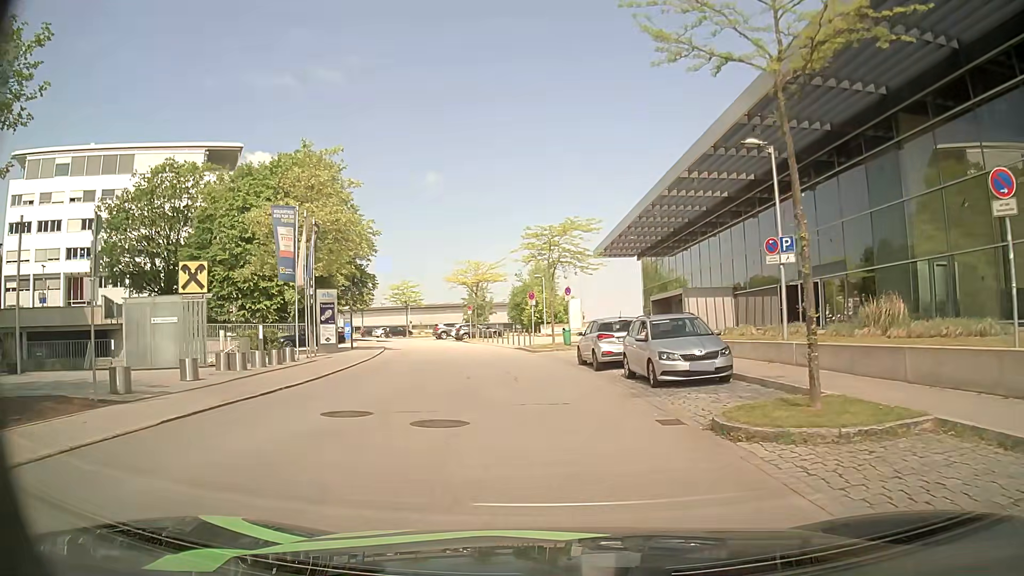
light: Day
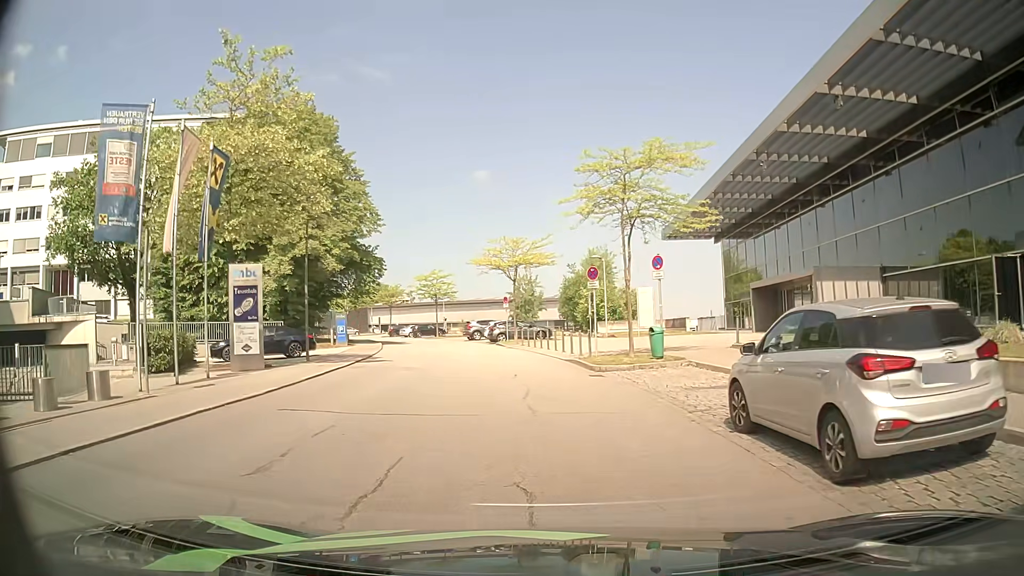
(-0.5, +13.9) m; -4°
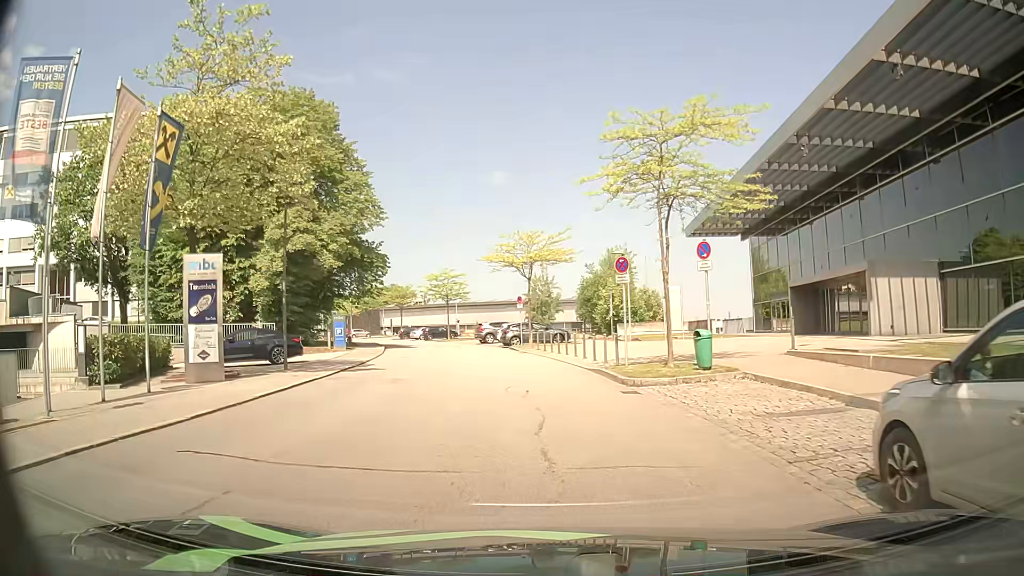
(-0.1, +3.6) m; -2°
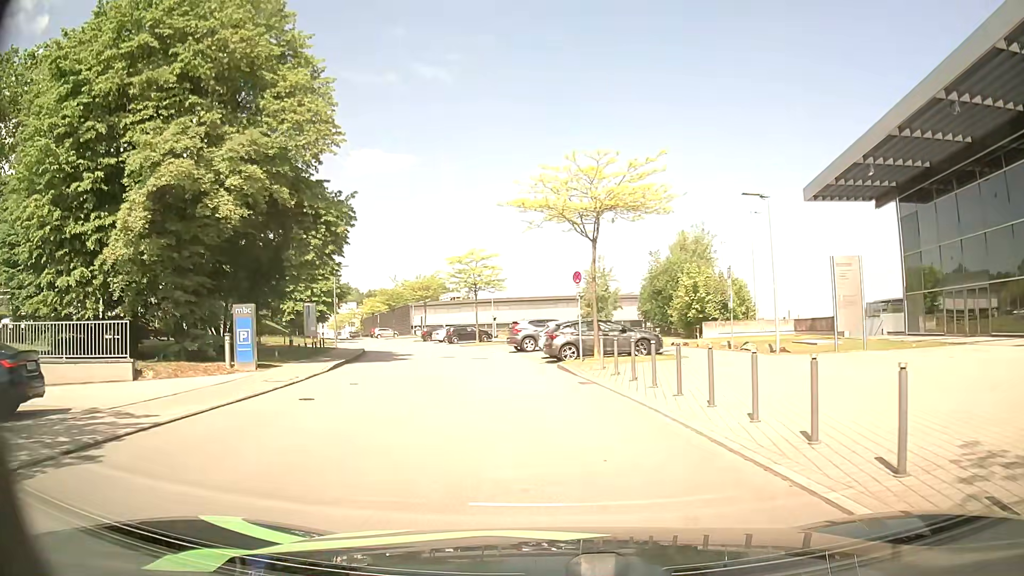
(-0.8, +17.4) m; -3°
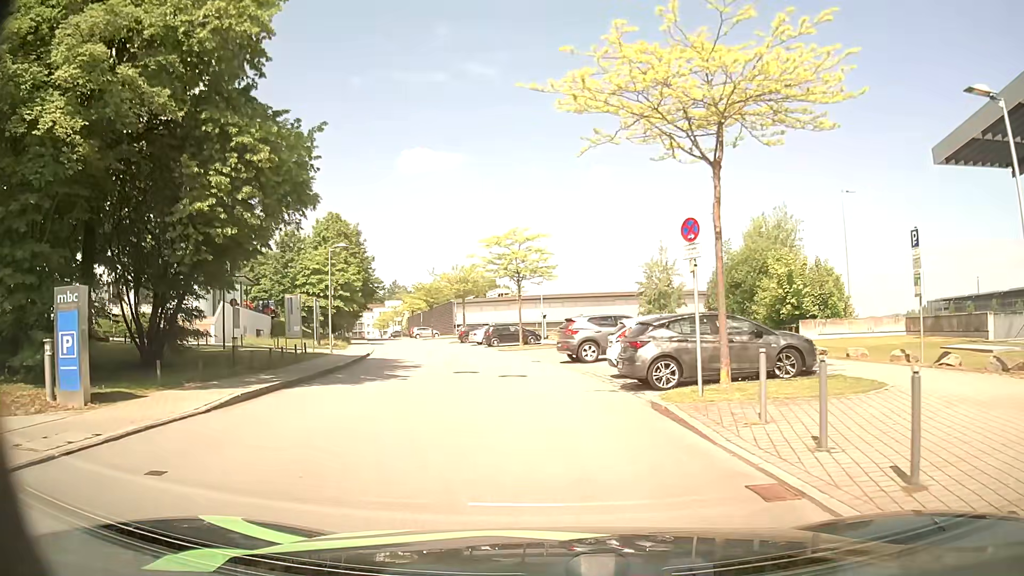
(-0.6, +10.4) m; -6°
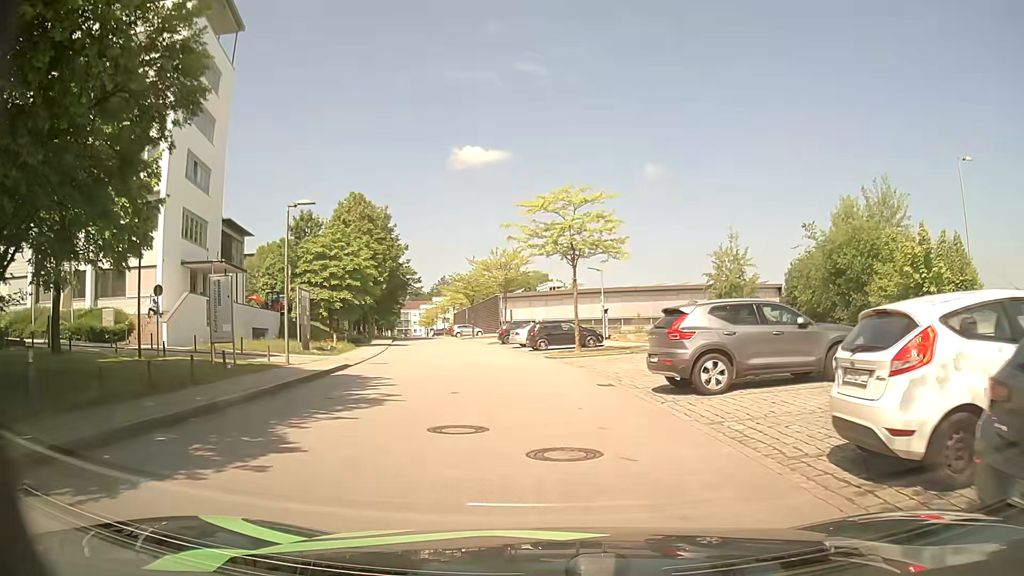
(-0.4, +11.3) m; -5°
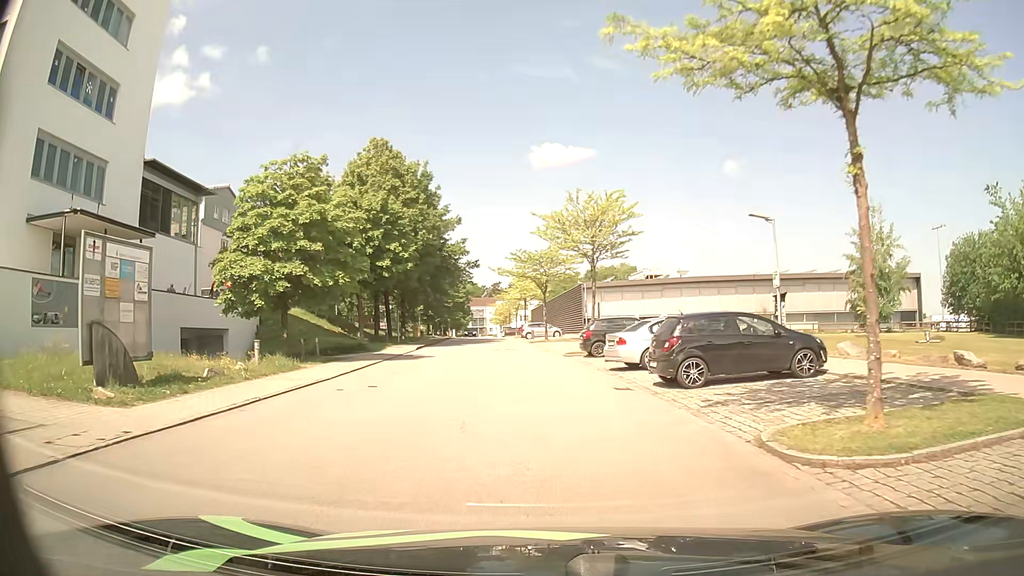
(-1.1, +20.6) m; -6°
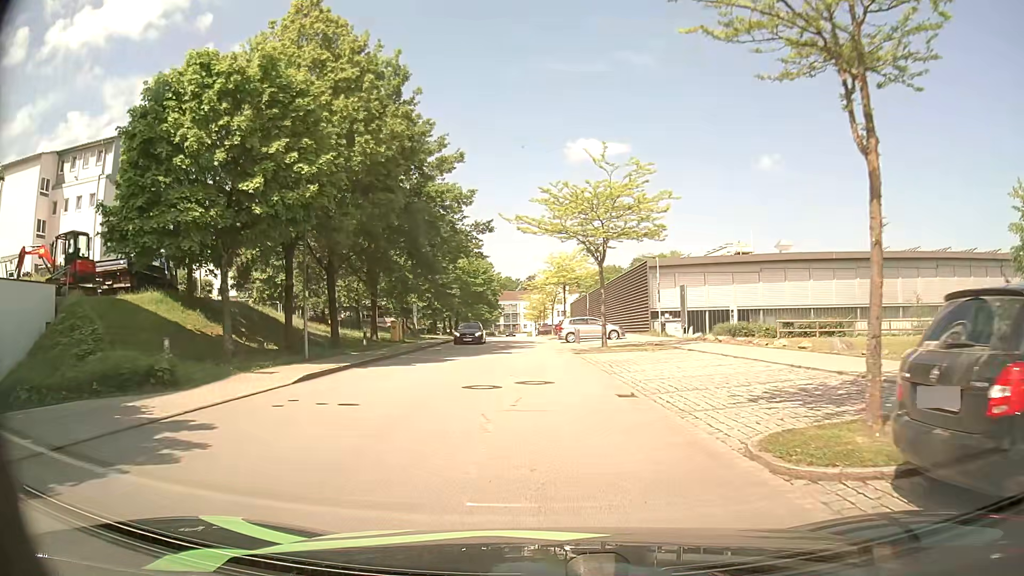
(-1.0, +23.0) m; -3°
